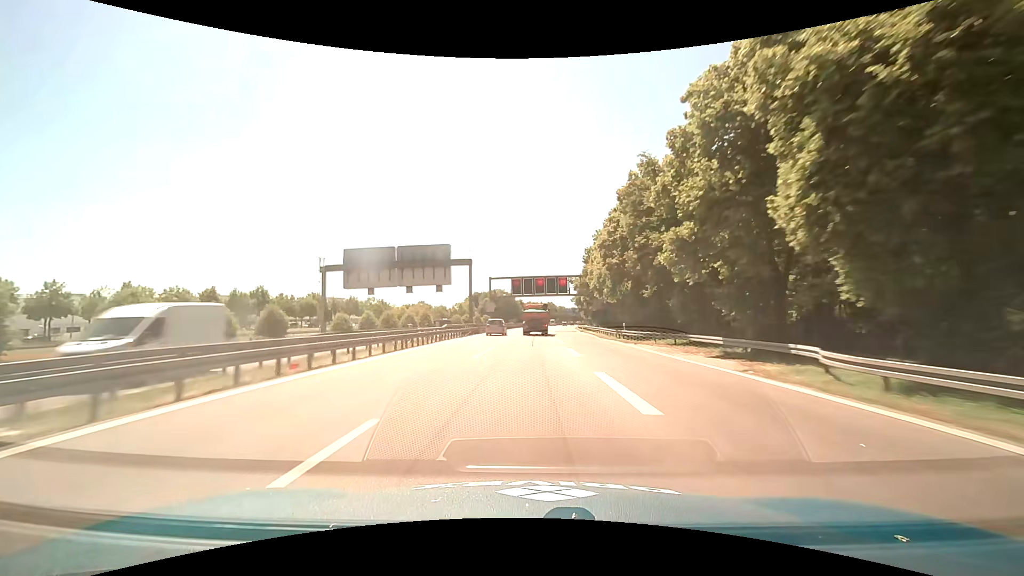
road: motorway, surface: asphalt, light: Day
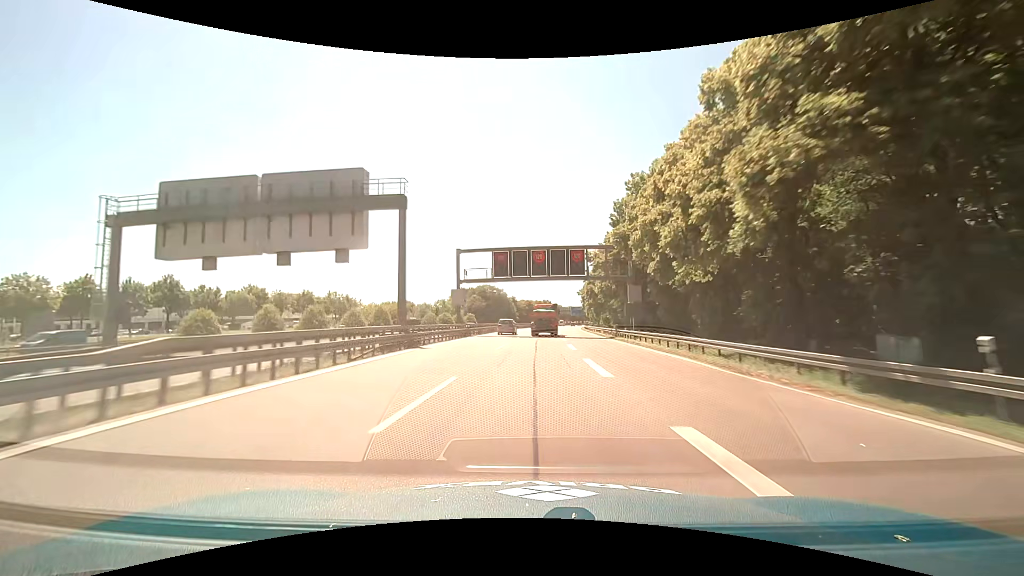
(+0.1, +30.9) m; +1°
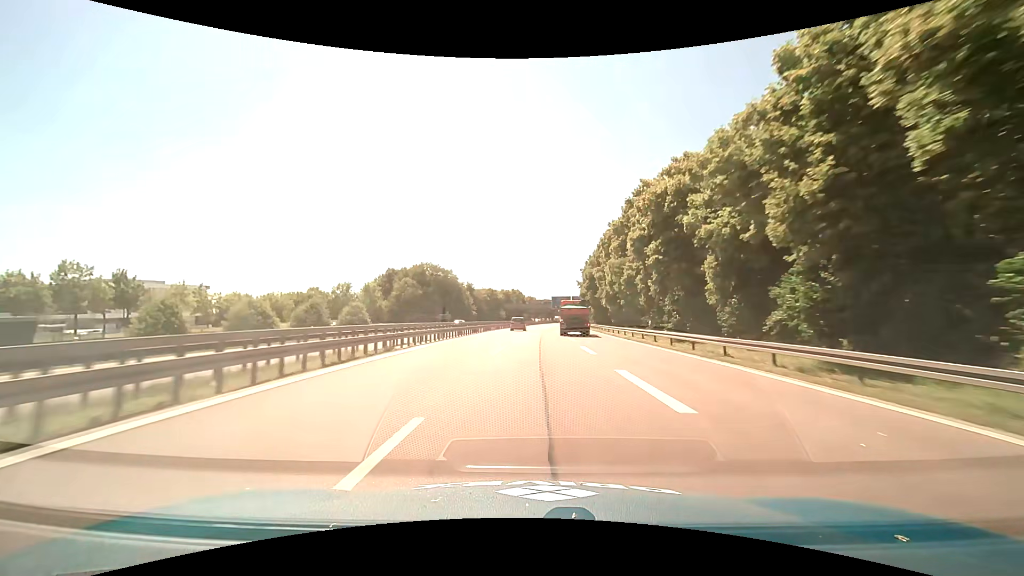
(+2.2, +77.2) m; +3°
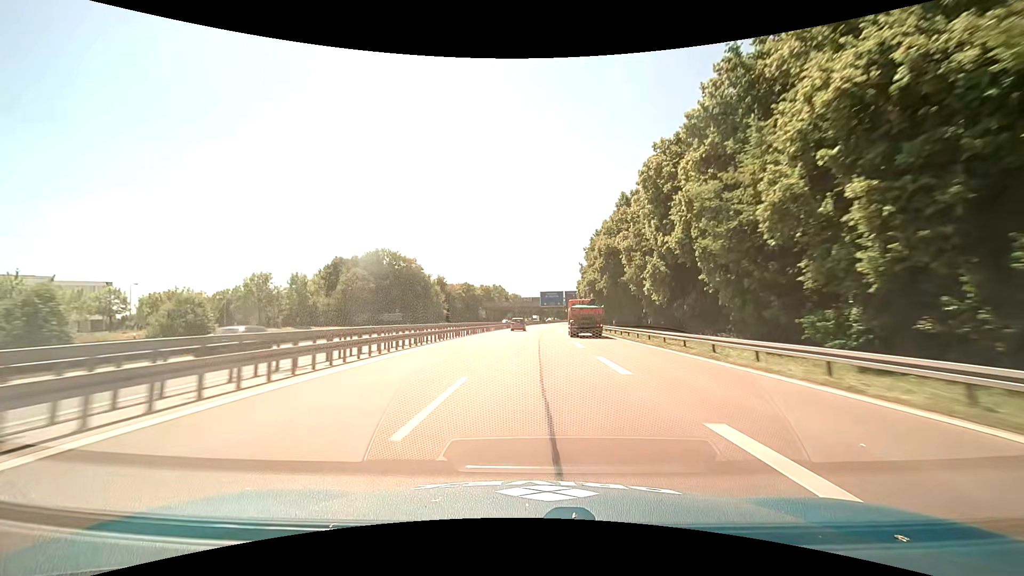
(+0.5, +31.1) m; +2°
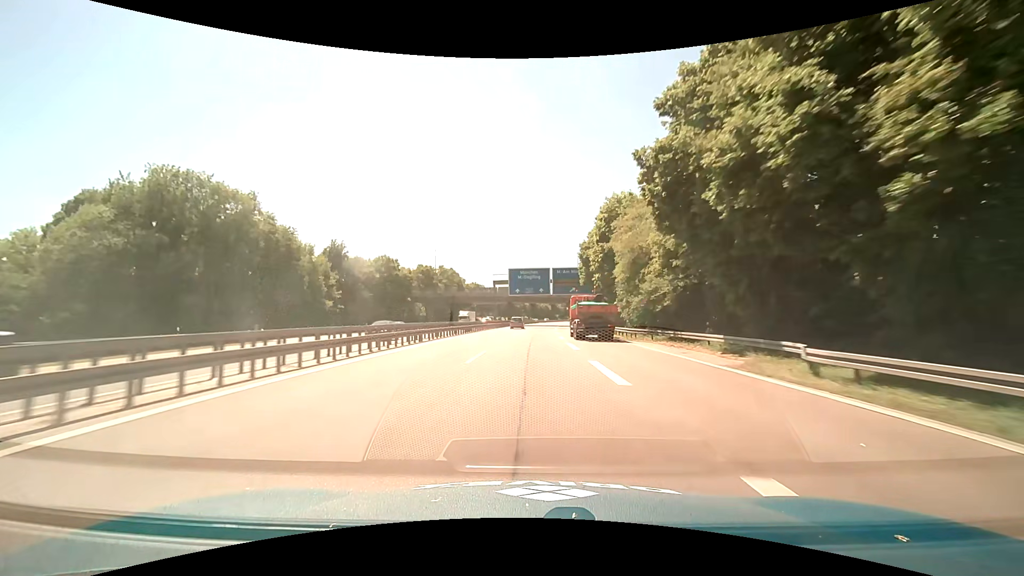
(+1.8, +62.4) m; +3°
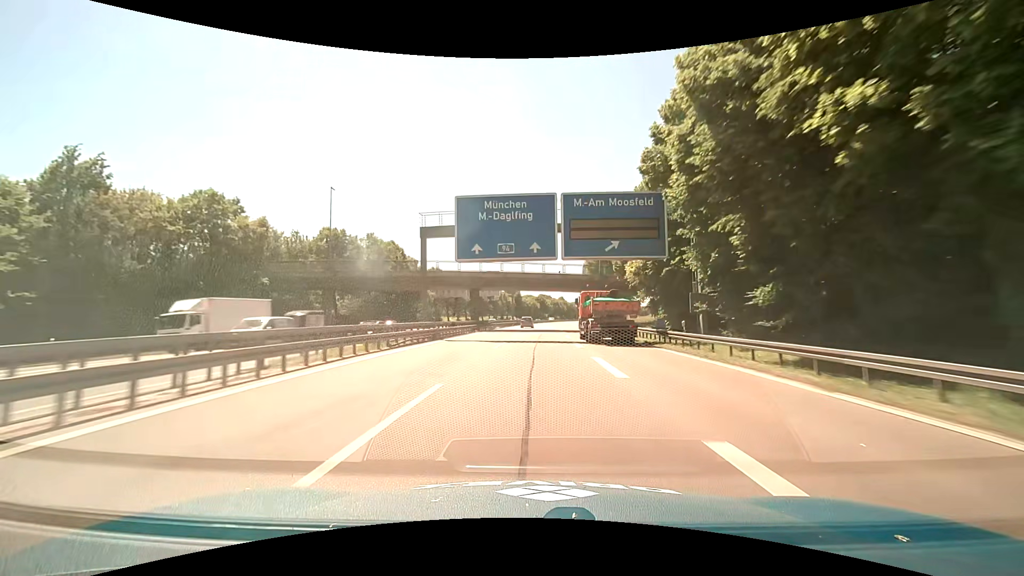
(+0.7, +47.0) m; +2°
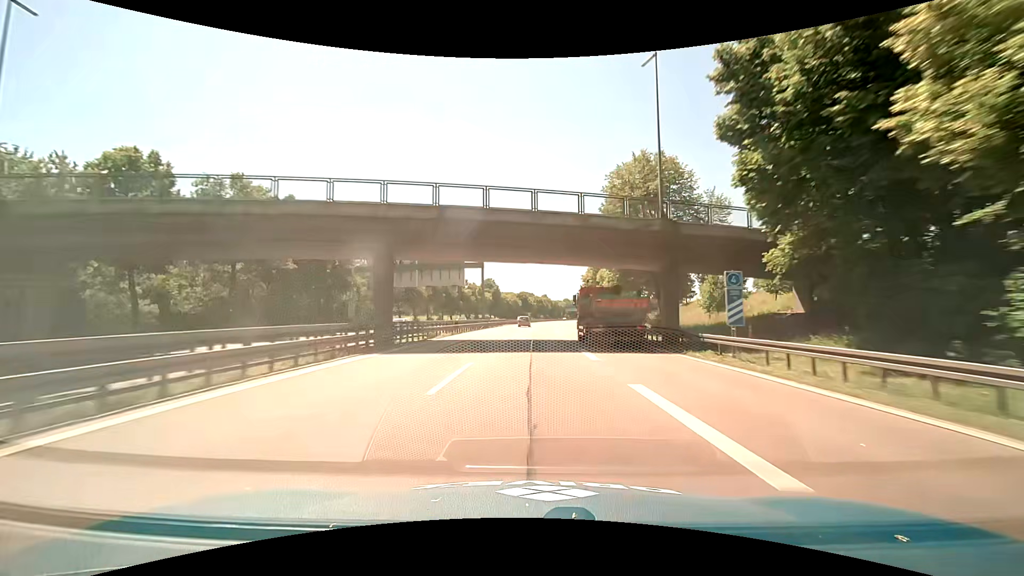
(+0.5, +31.4) m; +2°
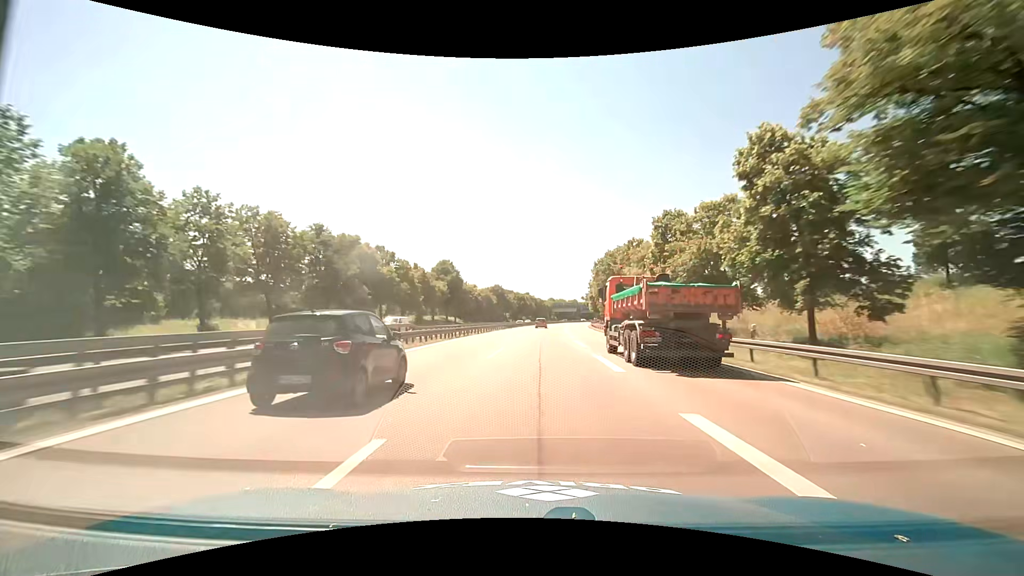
(+1.2, +63.1) m; +2°
(0, +10) (0, +20) (0, +30) (+1, +40) (+1, +50) (+2, +60) (+3, +70) (+4, +80) (+5, +90) (+6, +100) m
